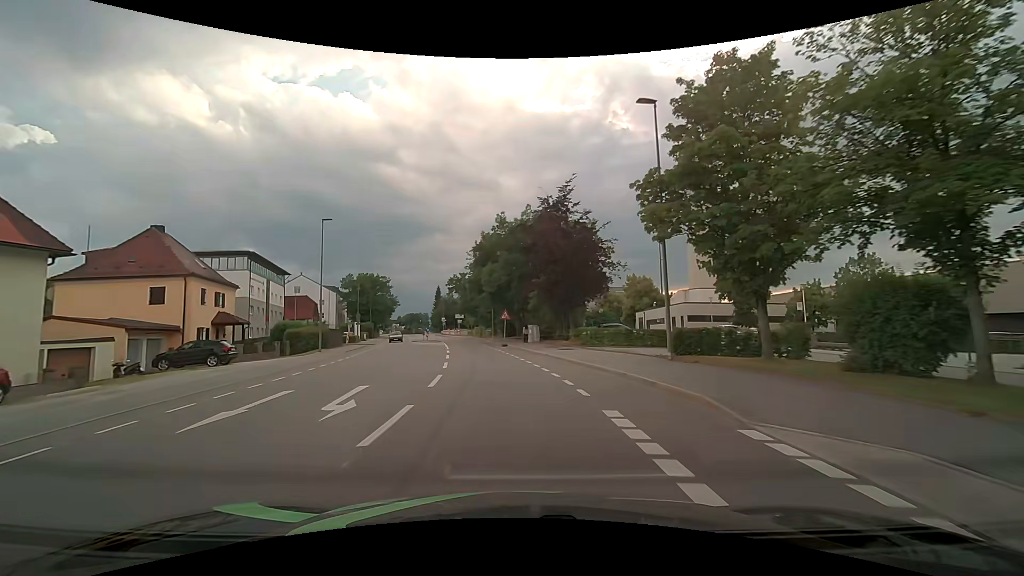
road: tertiary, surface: asphalt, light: Day
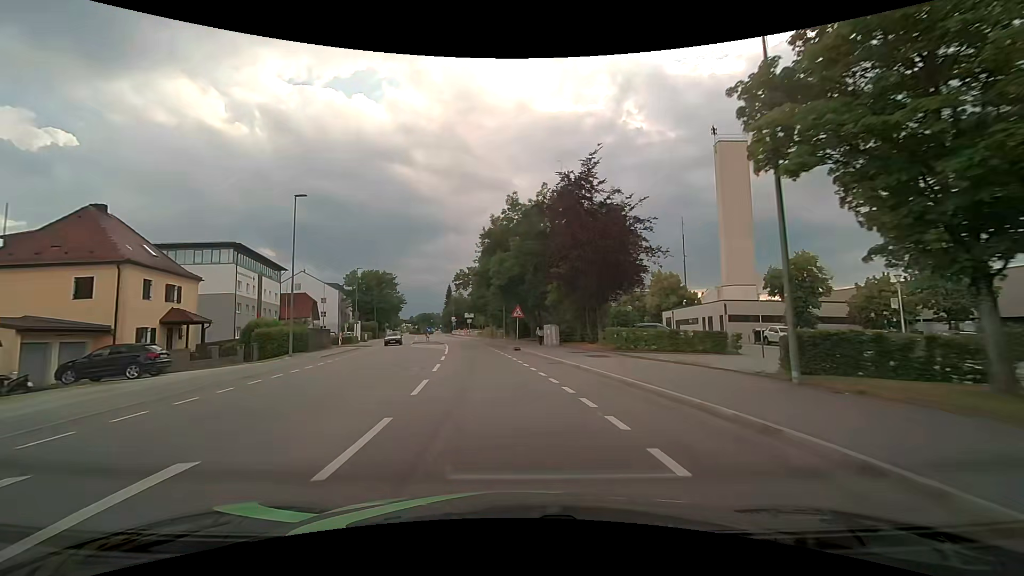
(-0.1, +7.4) m; -2°
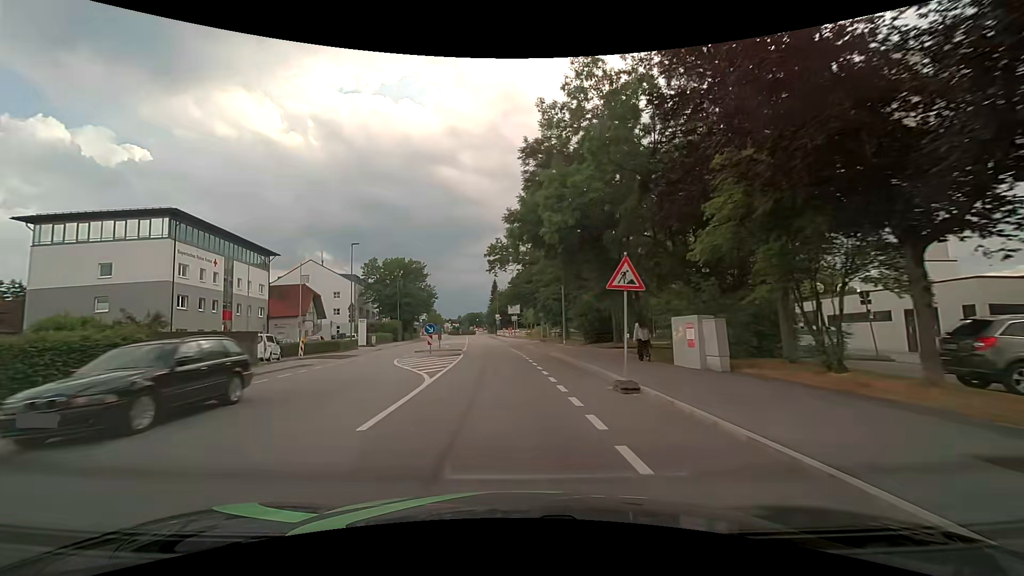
(-1.0, +21.9) m; -6°
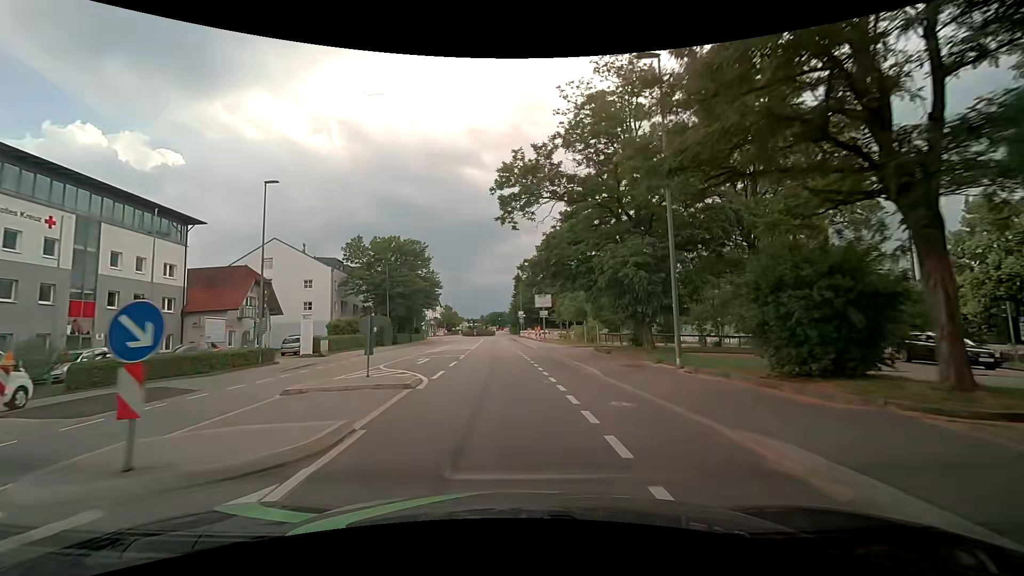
(-0.6, +21.5) m; -4°
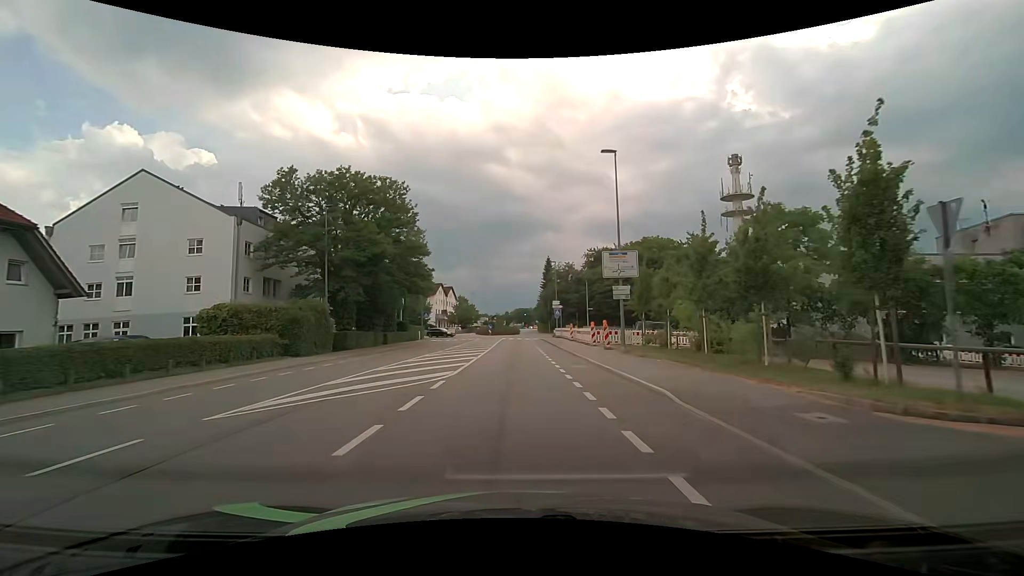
(-0.7, +27.9) m; -1°
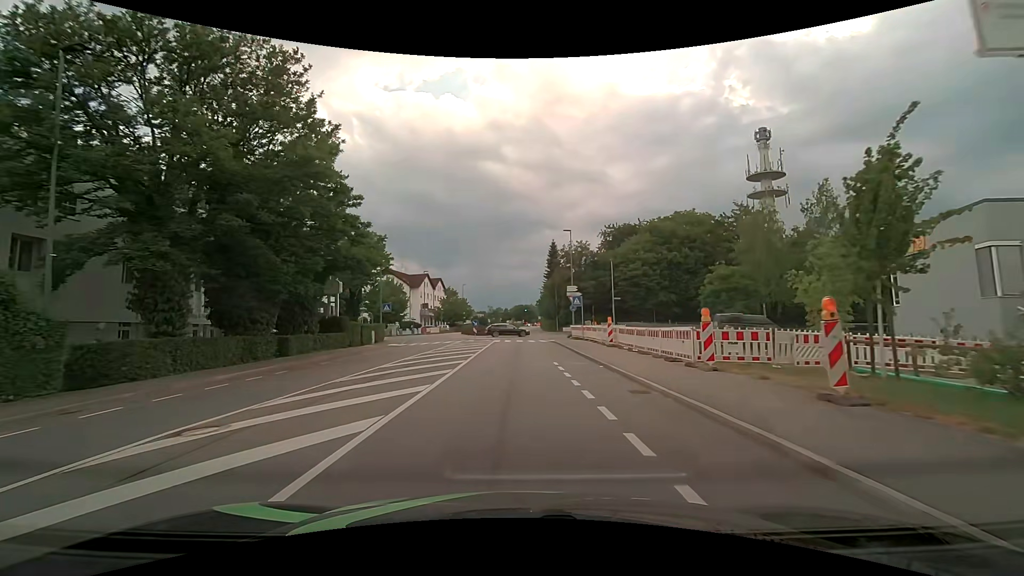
(-0.3, +20.3) m; -1°
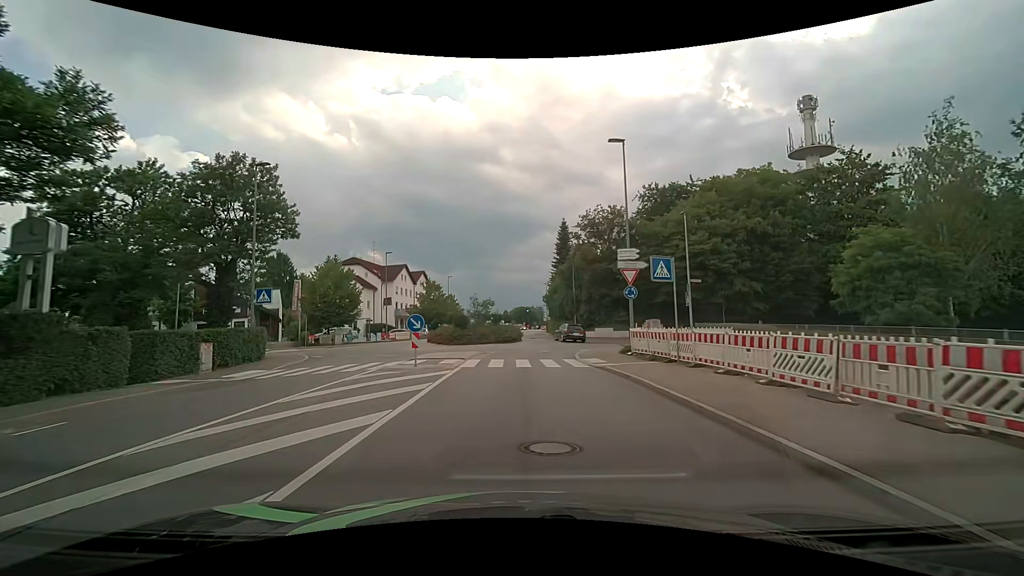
(+0.1, +23.2) m; 0°
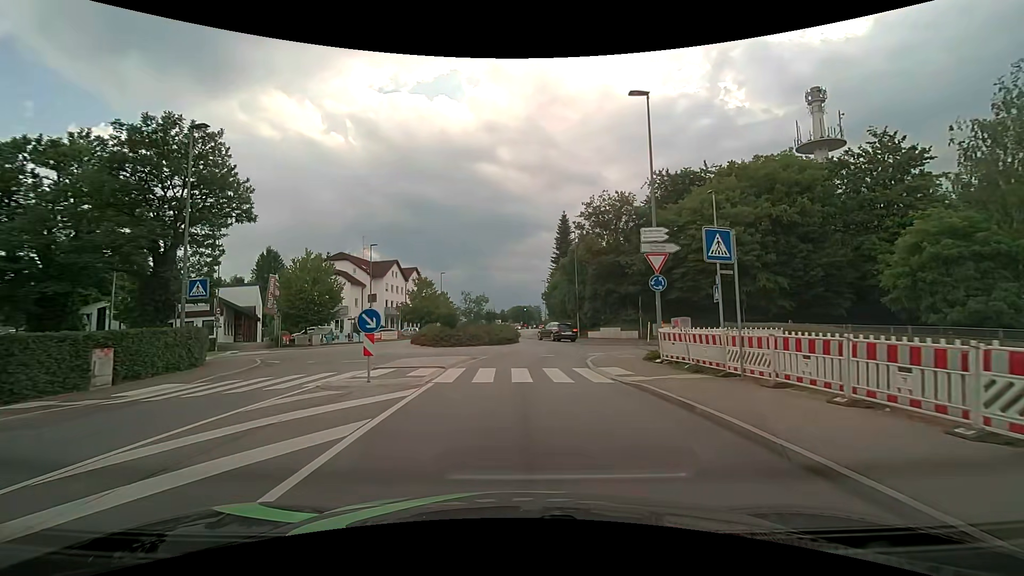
(0.0, +4.8) m; +1°
(0, +10) (+1, +20) (+3, +30) (+4, +39) (+1, +49) (-1, +59) (-1, +69) (-1, +79) (-1, +89) (0, +99) m
